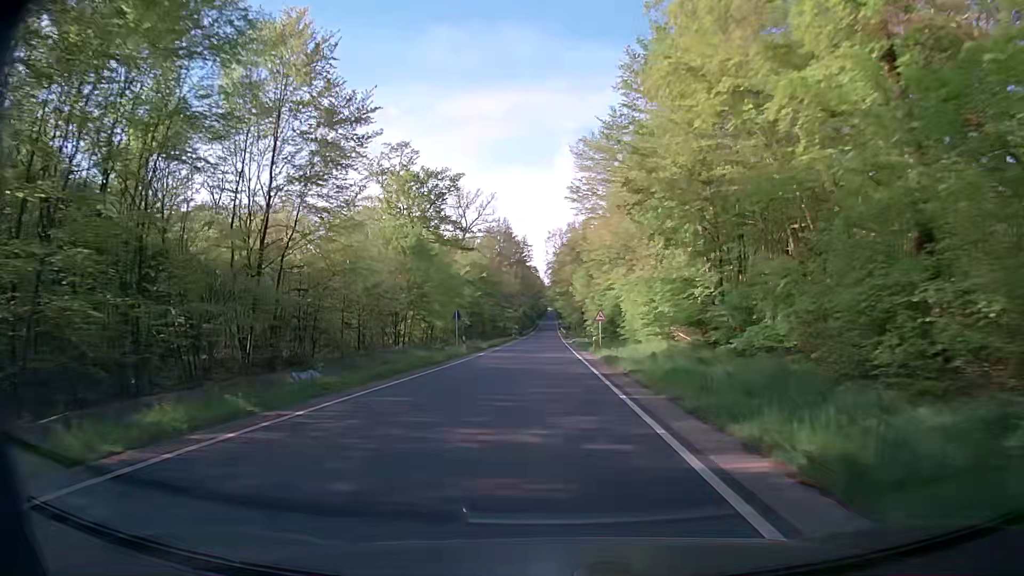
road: secondary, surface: asphalt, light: Day
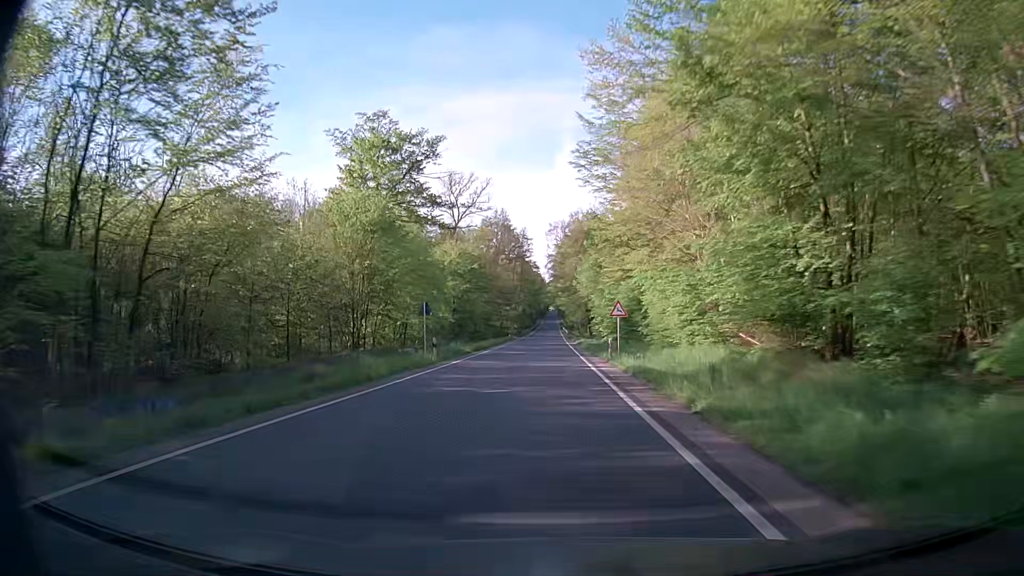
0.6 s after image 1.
(0.0, +10.8) m; 0°
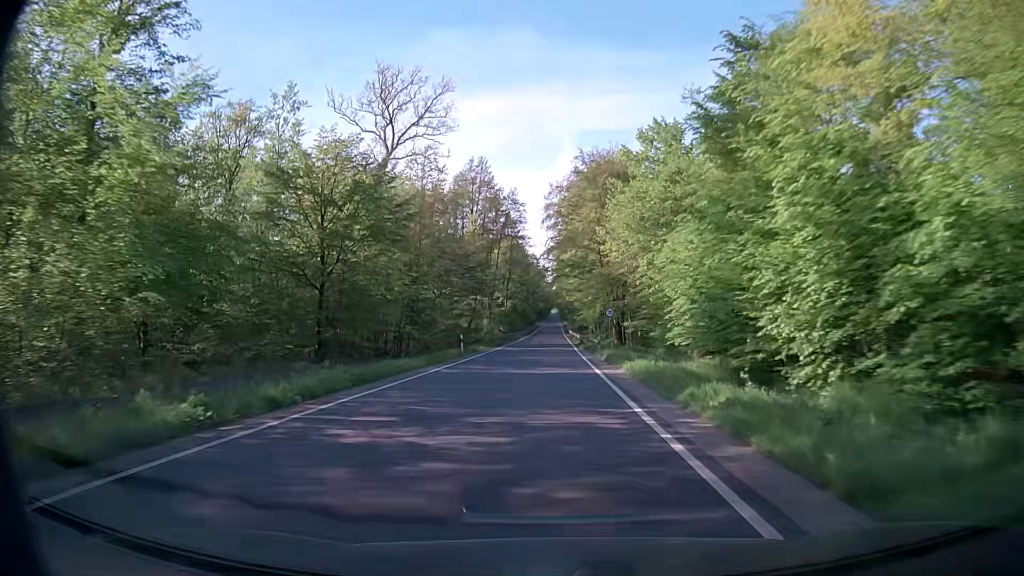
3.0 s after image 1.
(0.0, +43.1) m; -1°
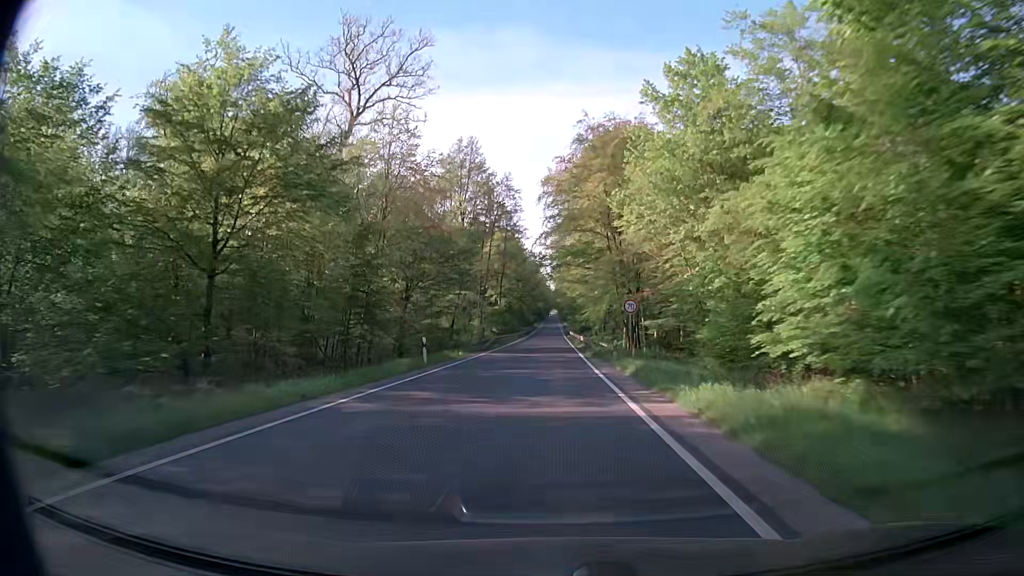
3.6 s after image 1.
(+0.1, +10.7) m; +1°
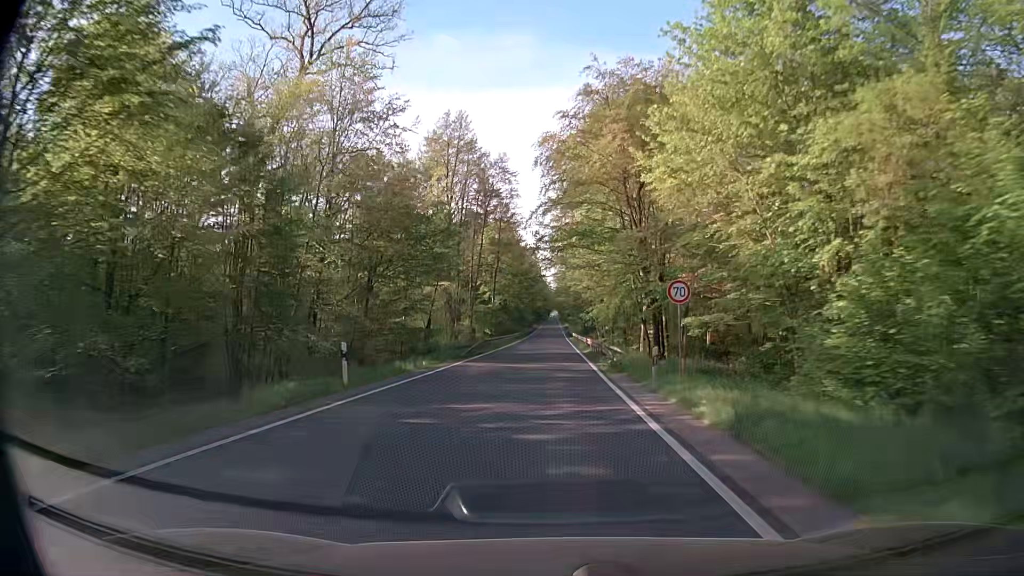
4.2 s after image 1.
(0.0, +10.7) m; 0°
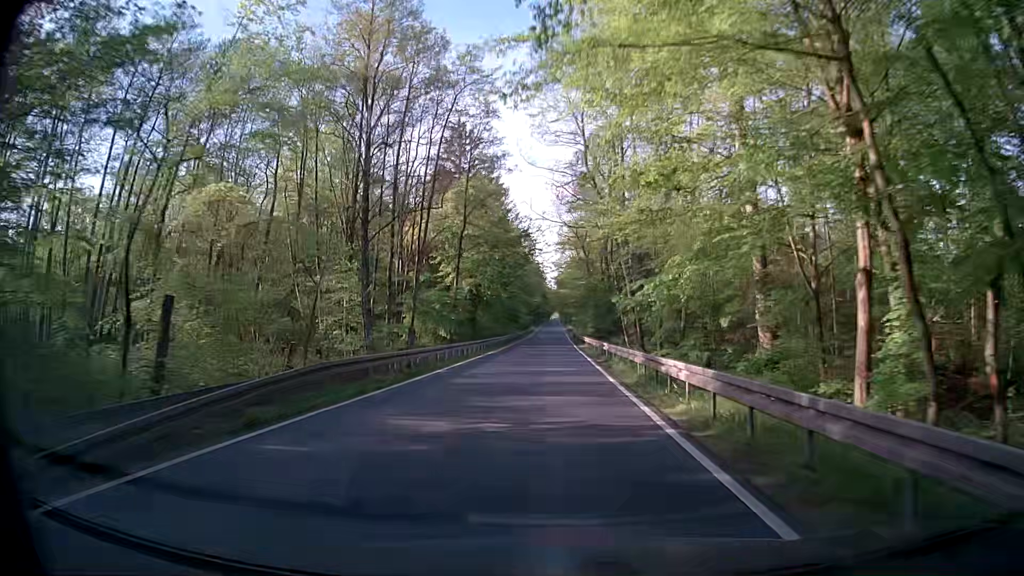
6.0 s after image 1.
(0.0, +32.1) m; 0°
(0, +10) (0, +20) (0, +30) (0, +40) (0, +50) (0, +60) (0, +70) (0, +80) (0, +90) (0, +100) m
